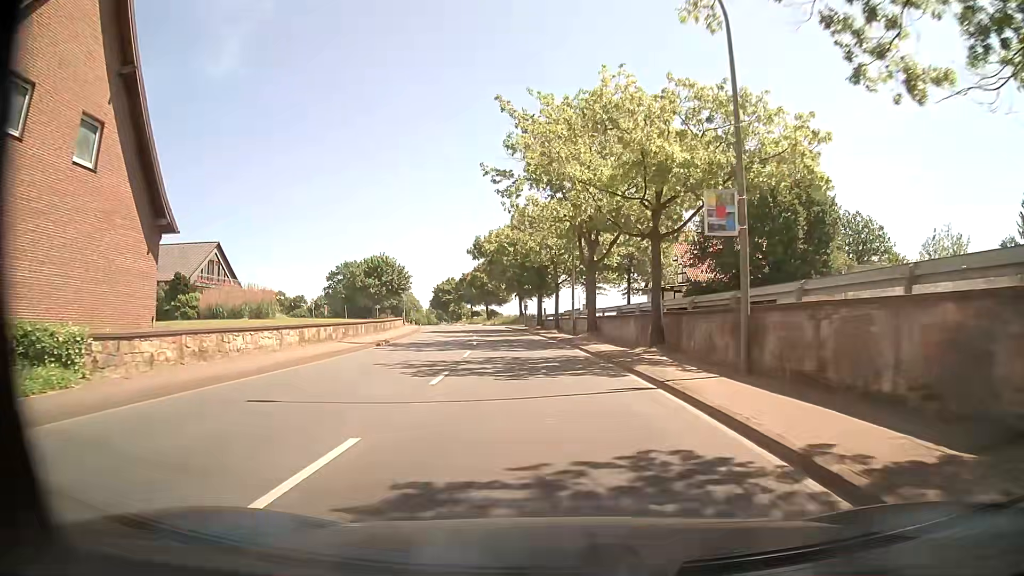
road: primary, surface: asphalt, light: Day
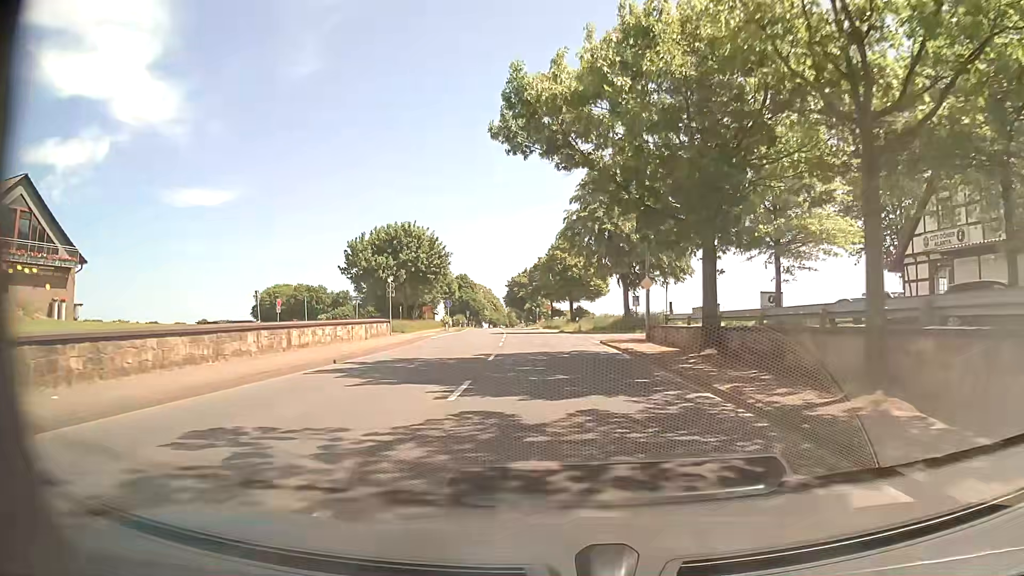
(-2.8, +39.0) m; -8°
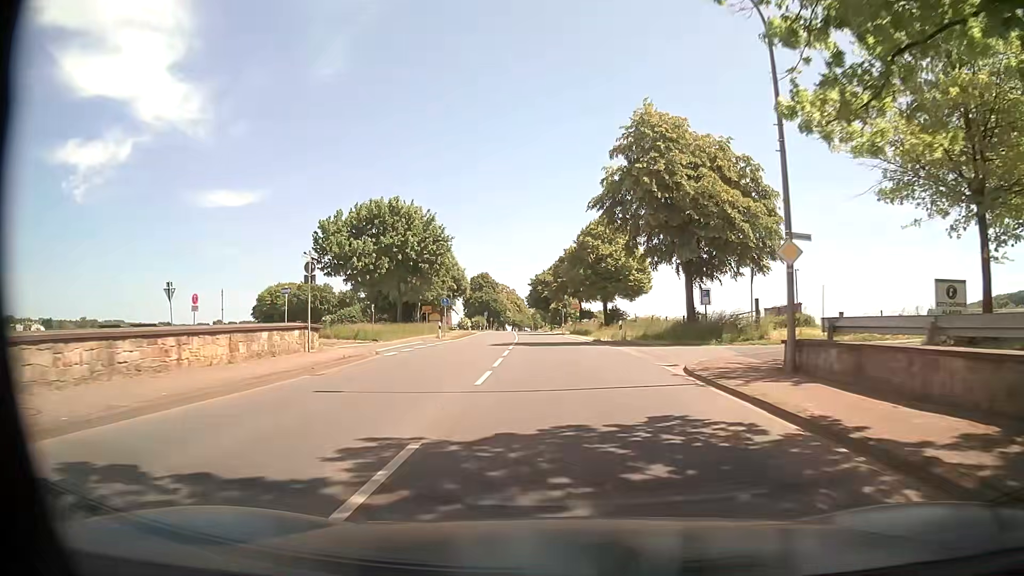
(-0.3, +15.6) m; -3°
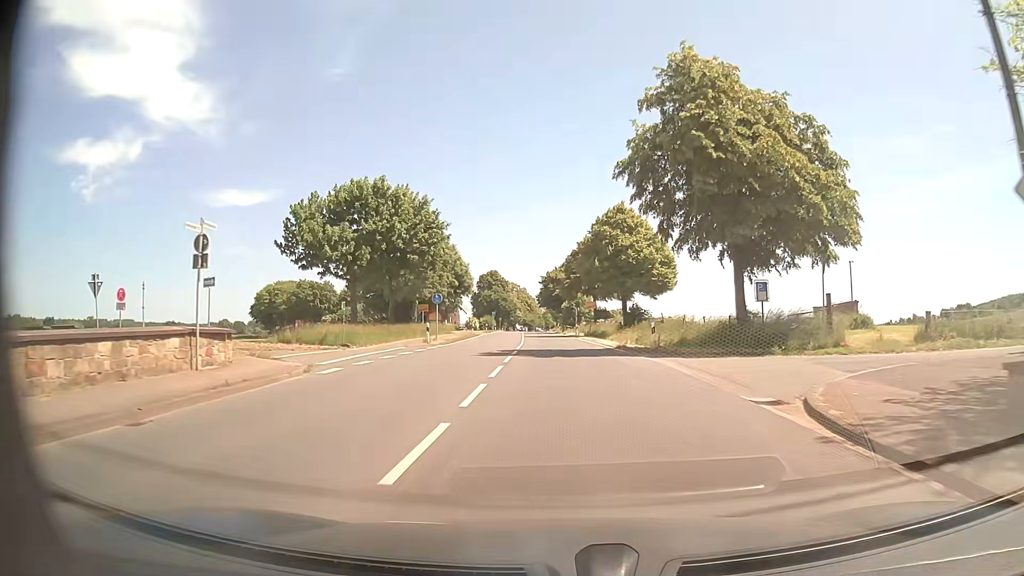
(0.0, +7.8) m; -1°
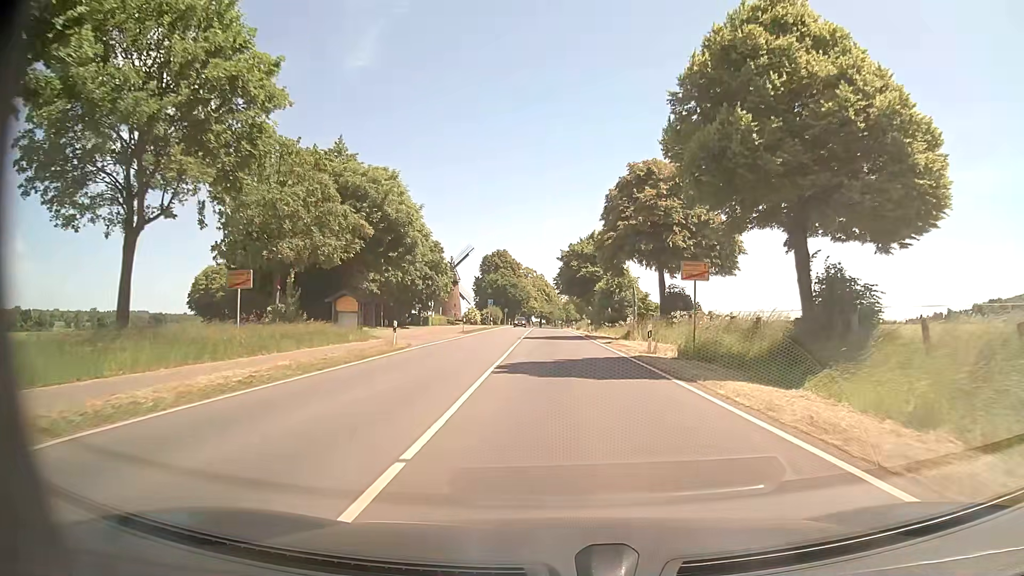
(-0.4, +39.5) m; -1°
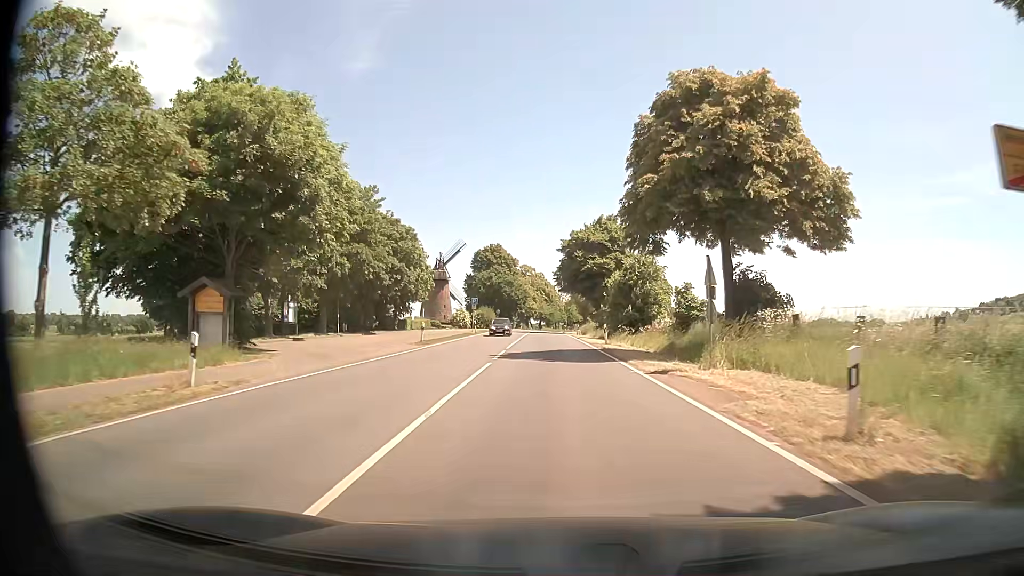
(0.0, +16.8) m; -1°
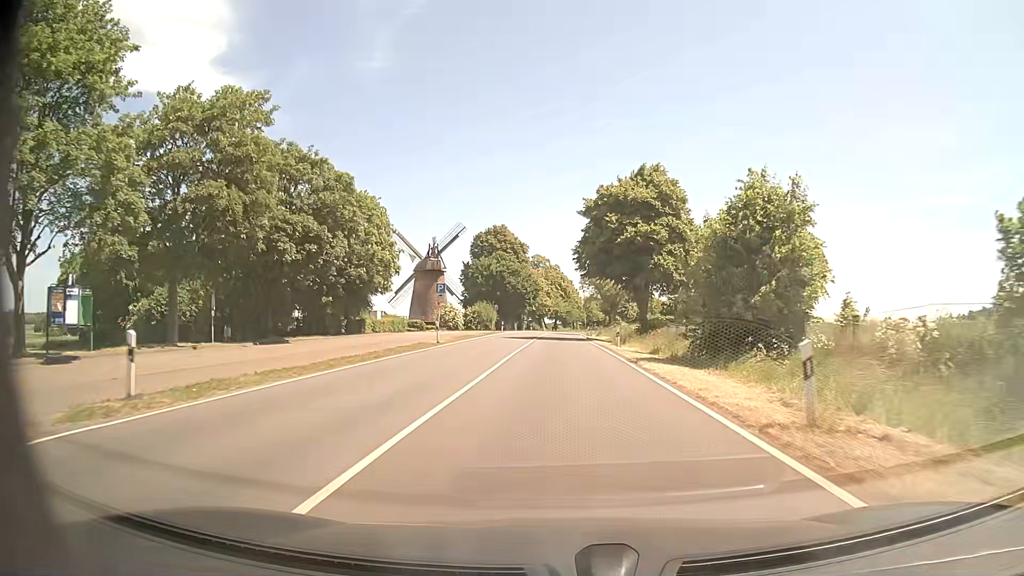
(-0.2, +27.6) m; -1°
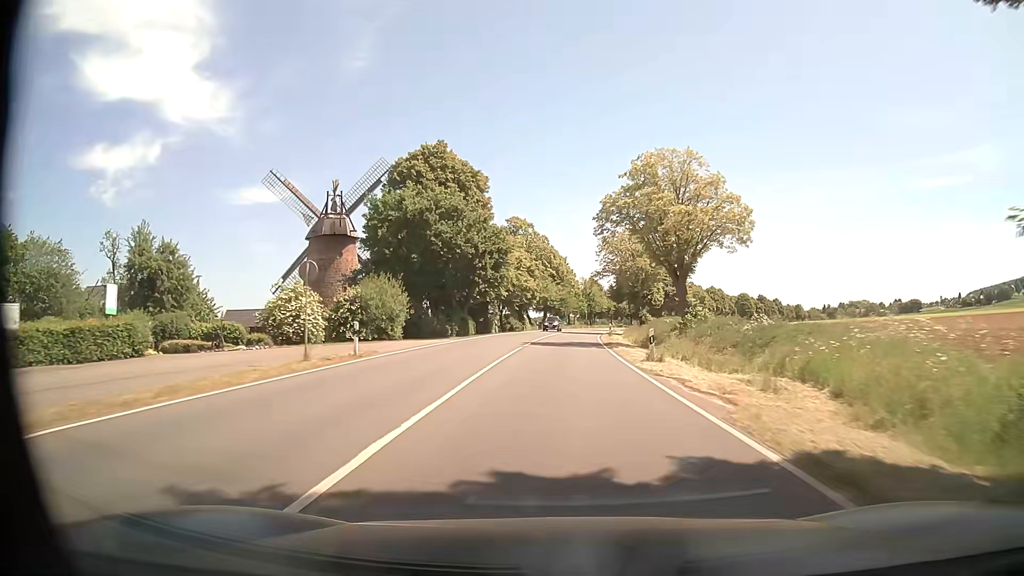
(+0.3, +53.1) m; +1°
(0, +10) (0, +20) (0, +30) (+1, +40) (+1, +50) (+2, +60) (+3, +70) (+4, +80) (+5, +90) (+7, +100) m
